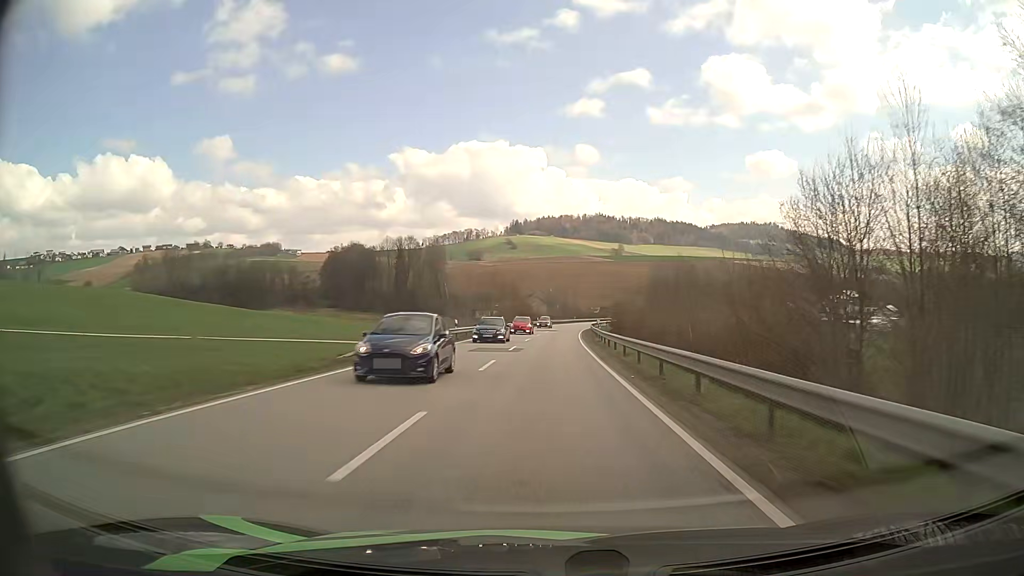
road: secondary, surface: asphalt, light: Day
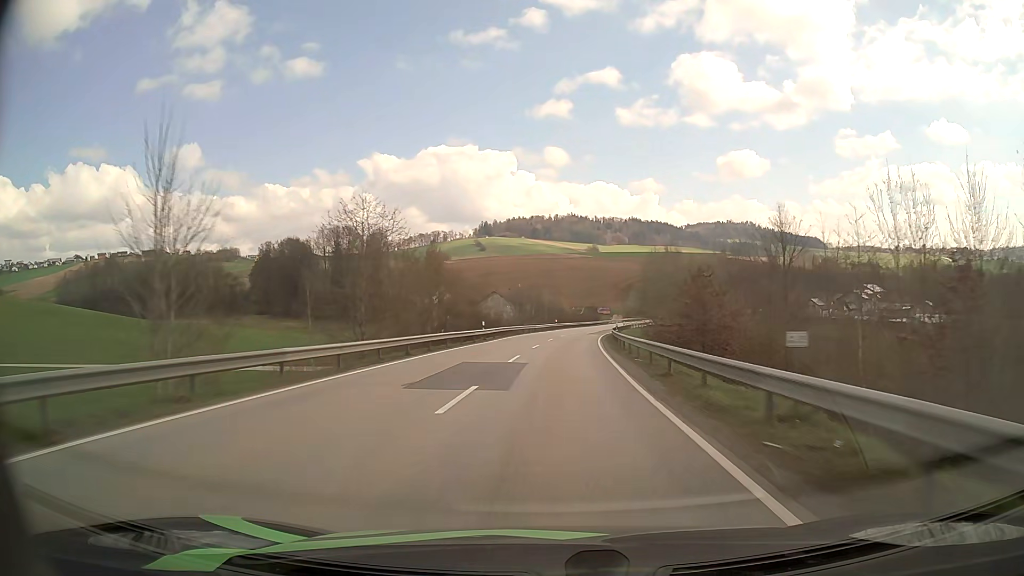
(+1.1, +55.7) m; +3°
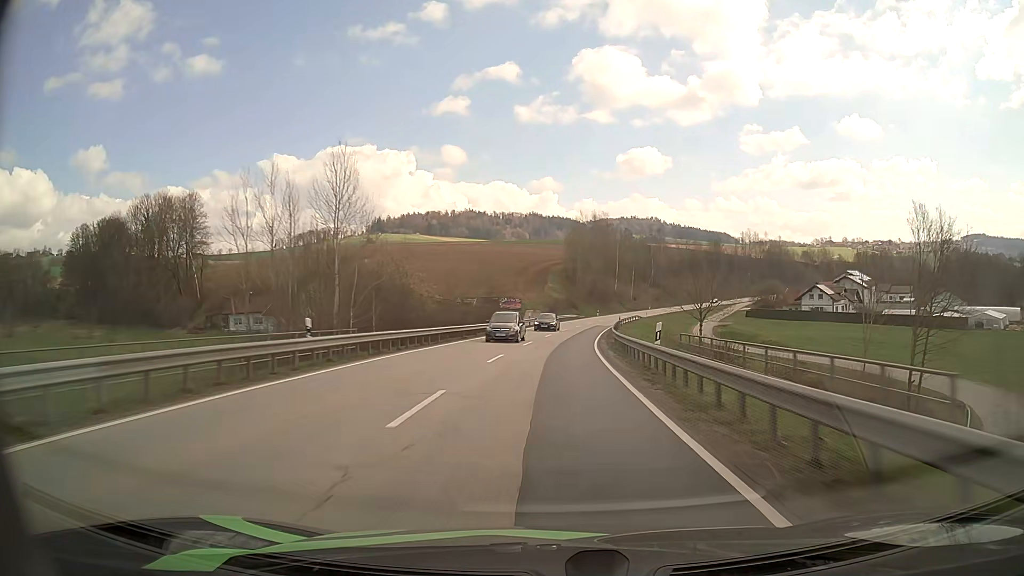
(+4.6, +73.7) m; +8°
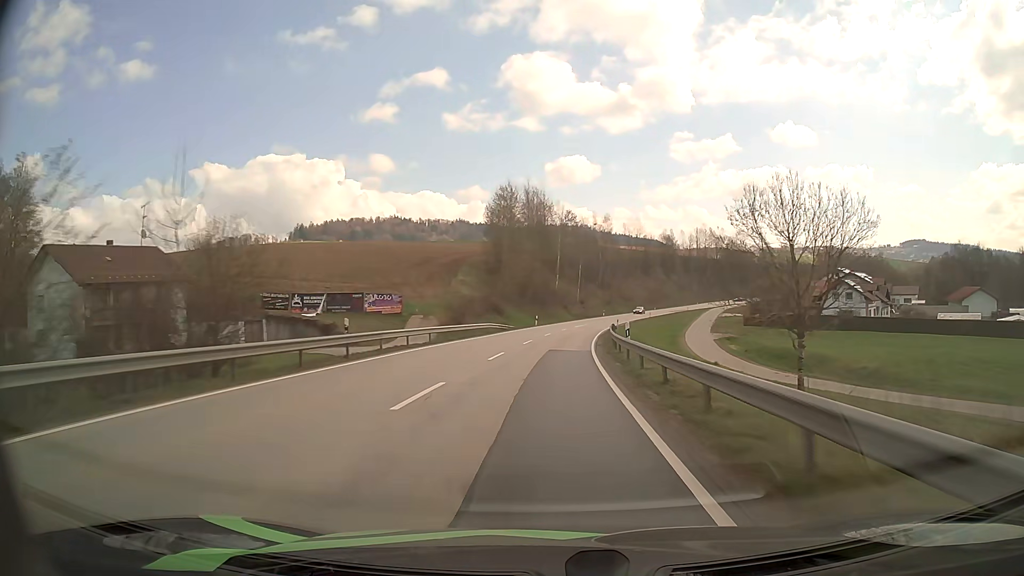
(+2.2, +46.5) m; +6°
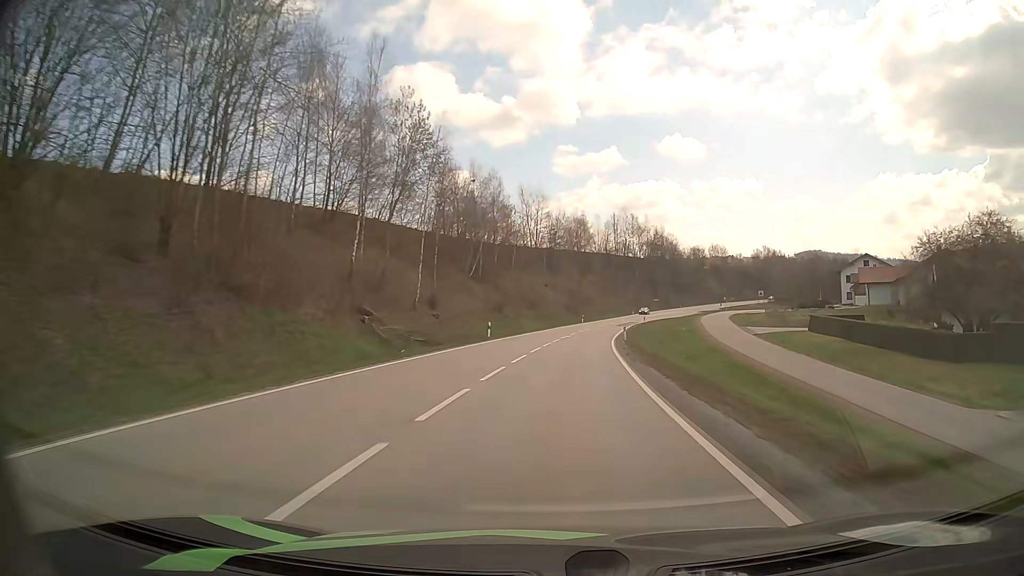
(+6.1, +78.6) m; +10°
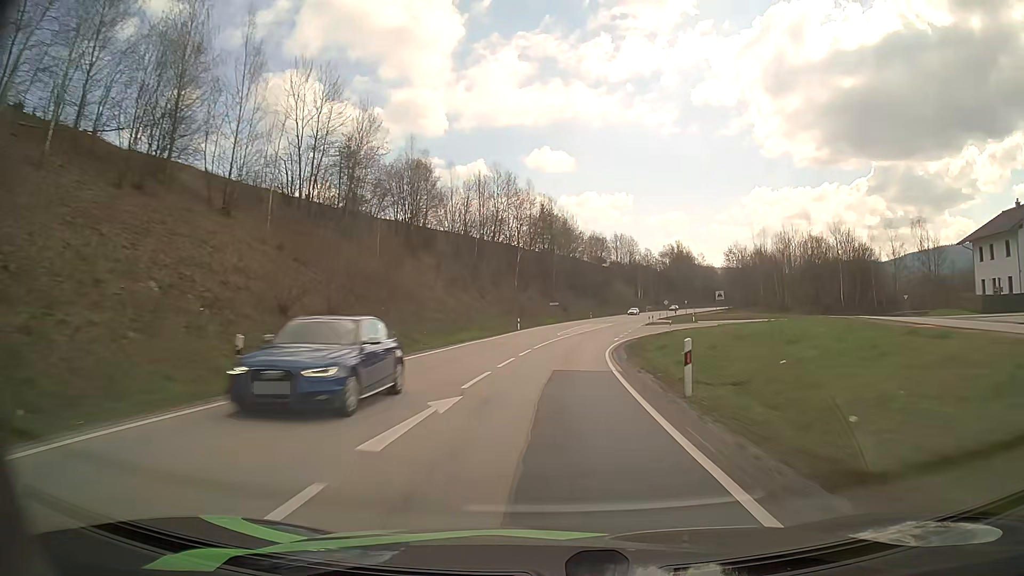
(+8.4, +79.4) m; +11°
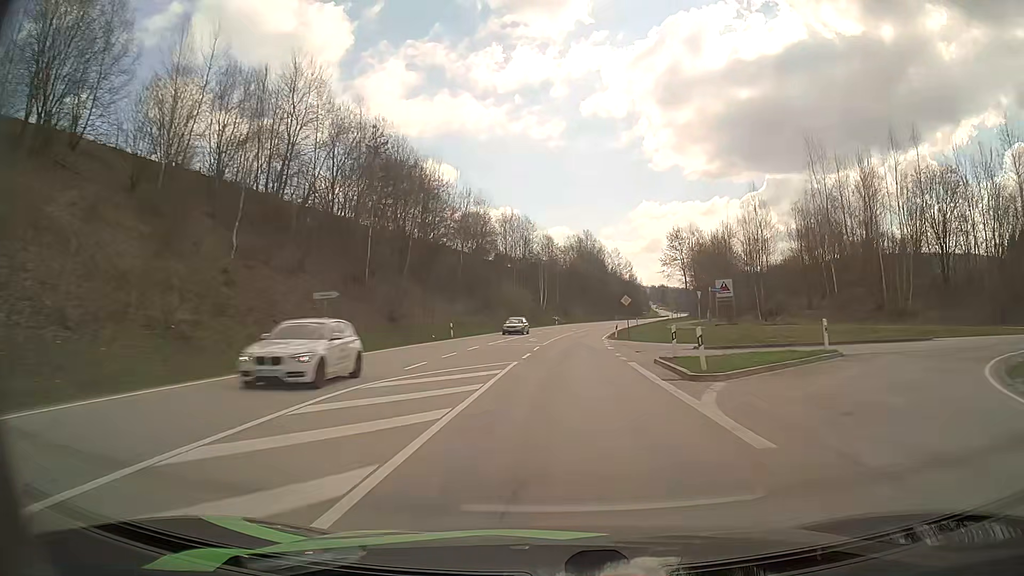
(+6.0, +65.1) m; +10°
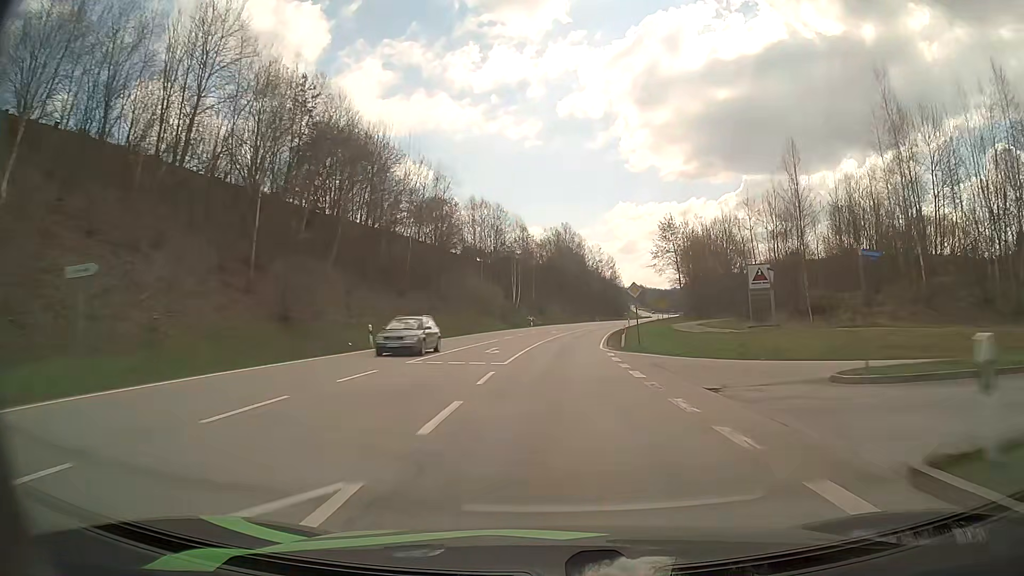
(+0.3, +16.7) m; +2°
(0, +10) (0, +20) (+1, +30) (+2, +40) (+2, +50) (+4, +60) (+5, +70) (+7, +80) (+8, +89) (+11, +99) m
